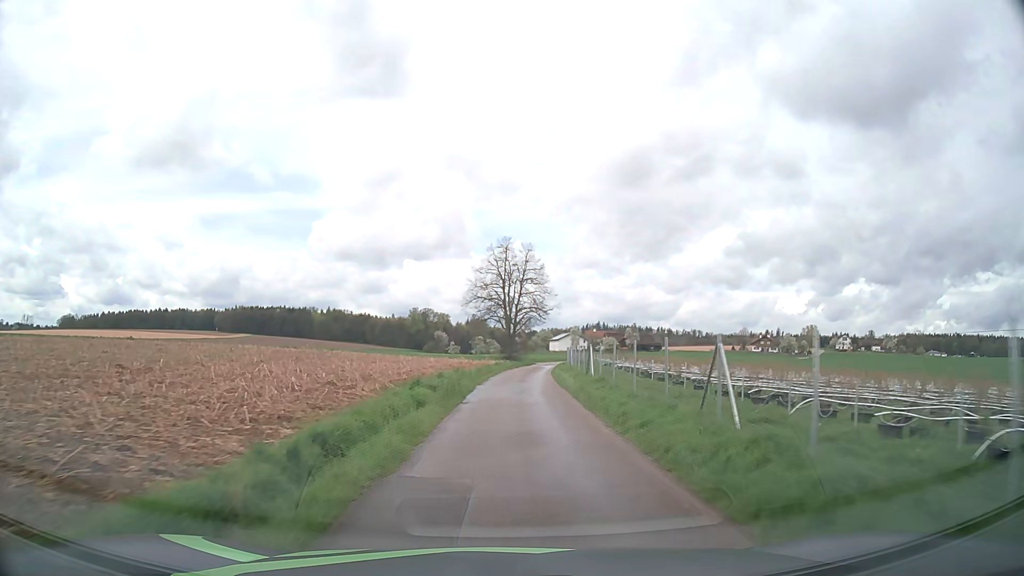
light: Day
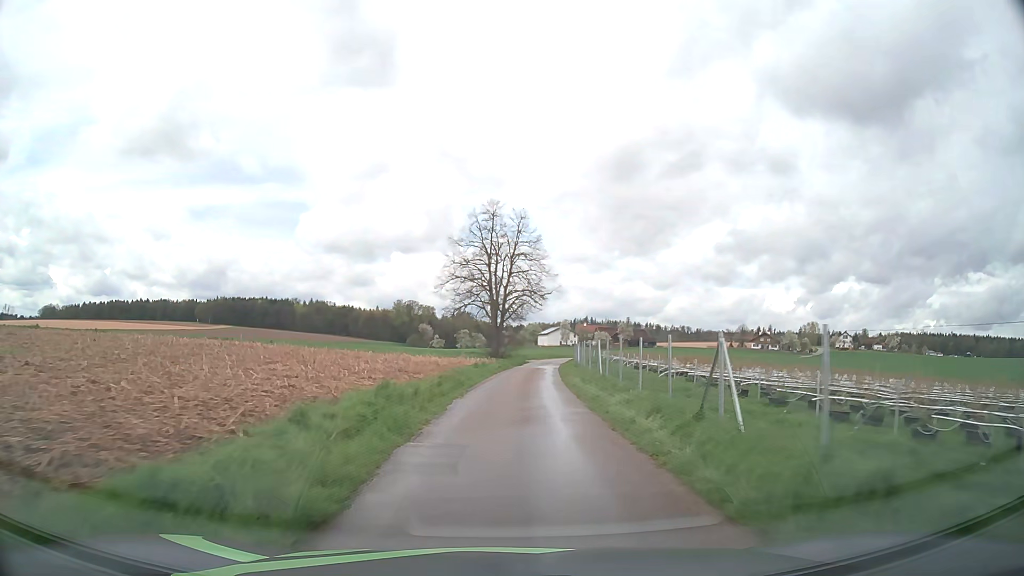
(+0.1, +16.4) m; +1°
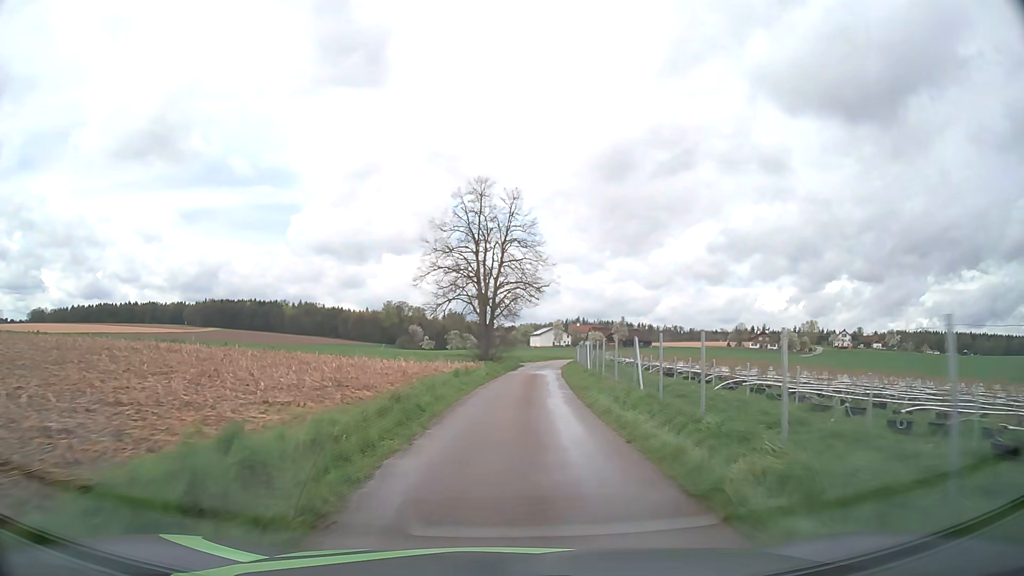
(+0.1, +8.3) m; +1°
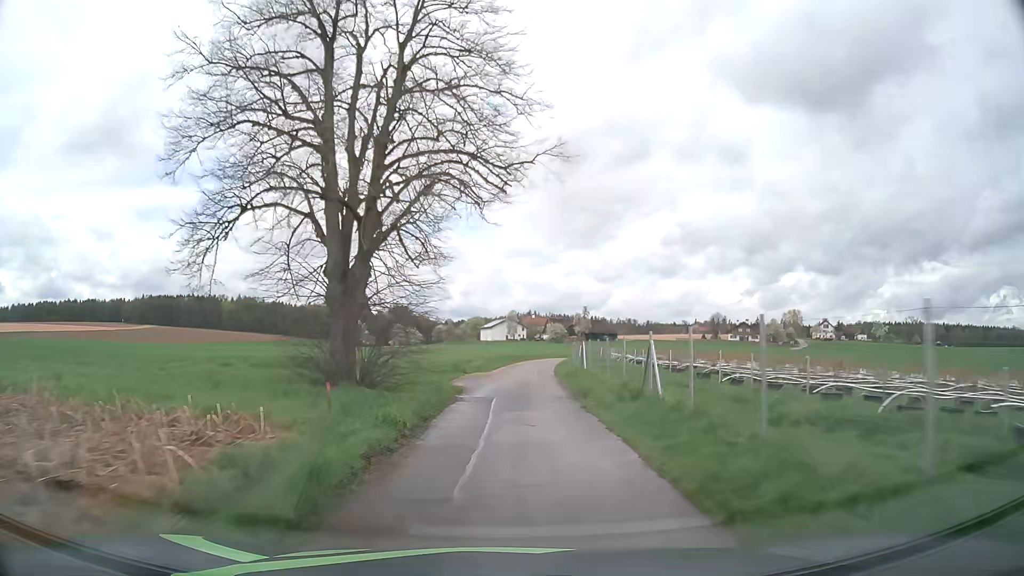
(+1.1, +34.2) m; +4°
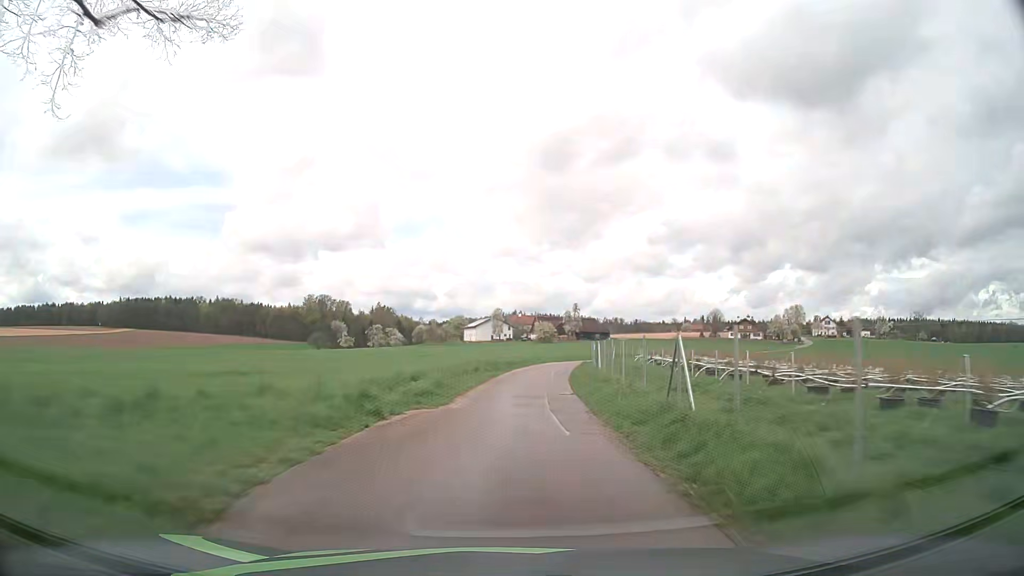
(+0.3, +17.6) m; +1°
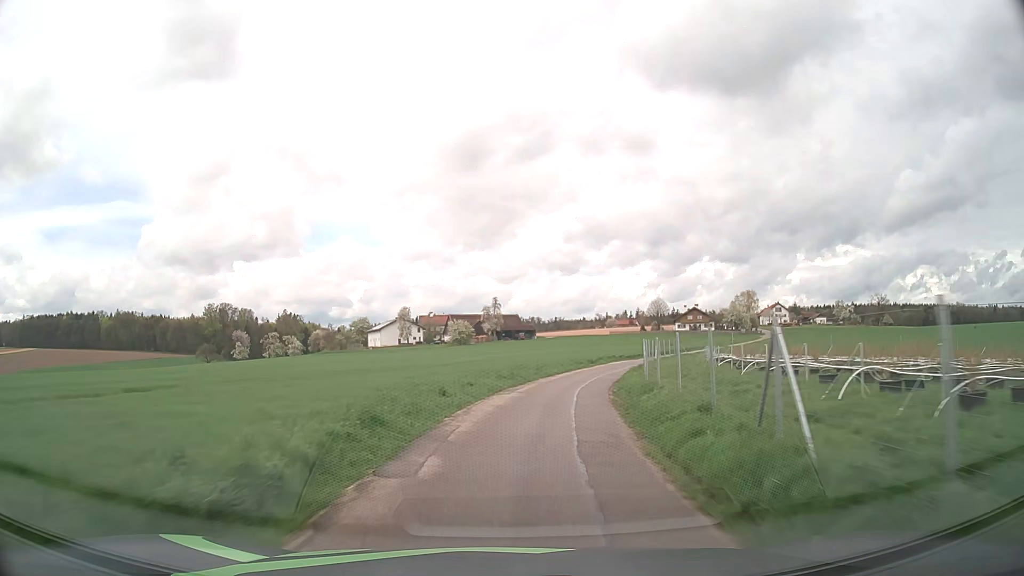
(+2.0, +36.1) m; +7°
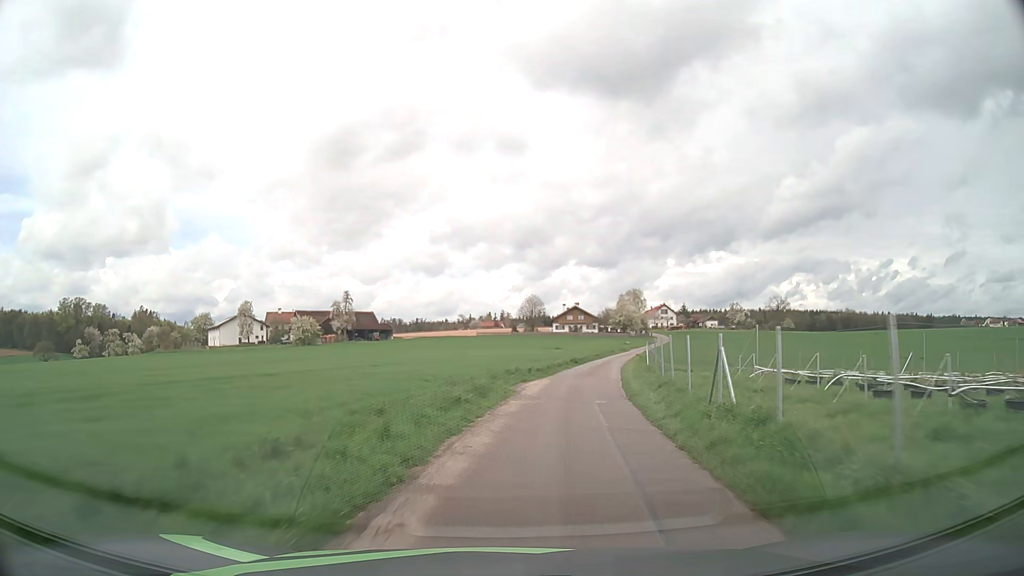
(+2.5, +27.6) m; +12°
